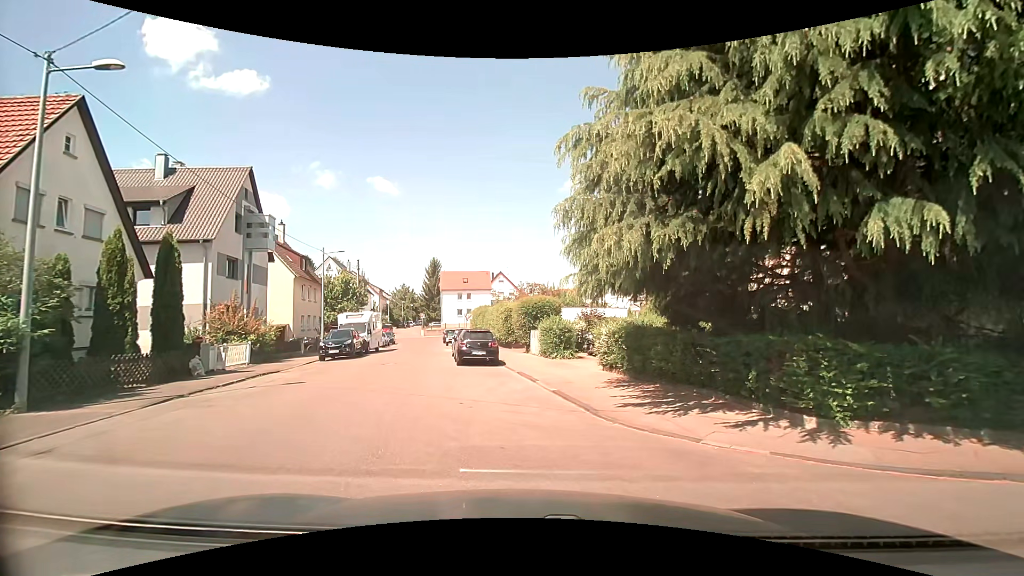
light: Day
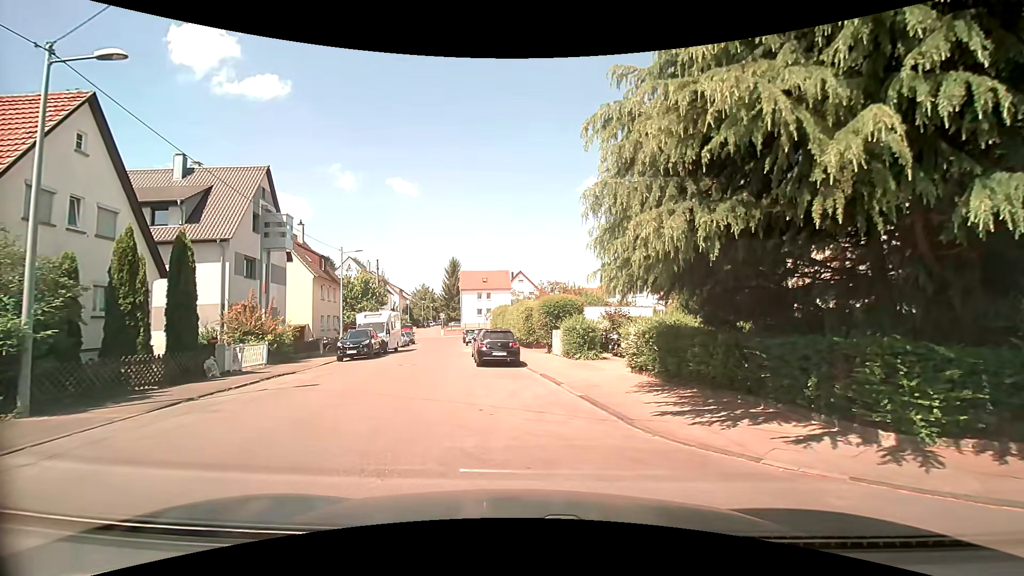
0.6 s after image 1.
(0.0, +0.9) m; -3°
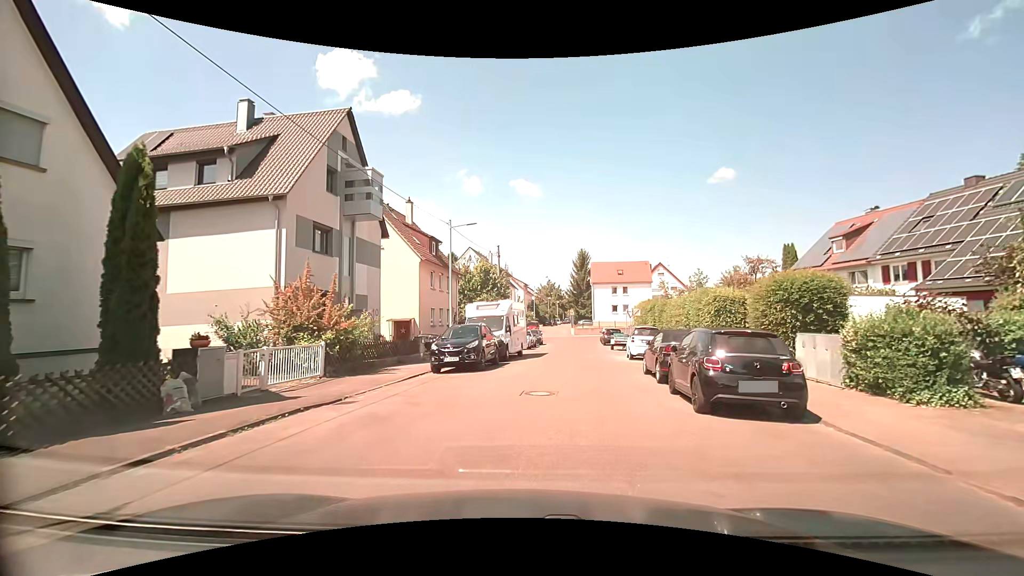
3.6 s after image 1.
(-1.9, +10.8) m; -13°
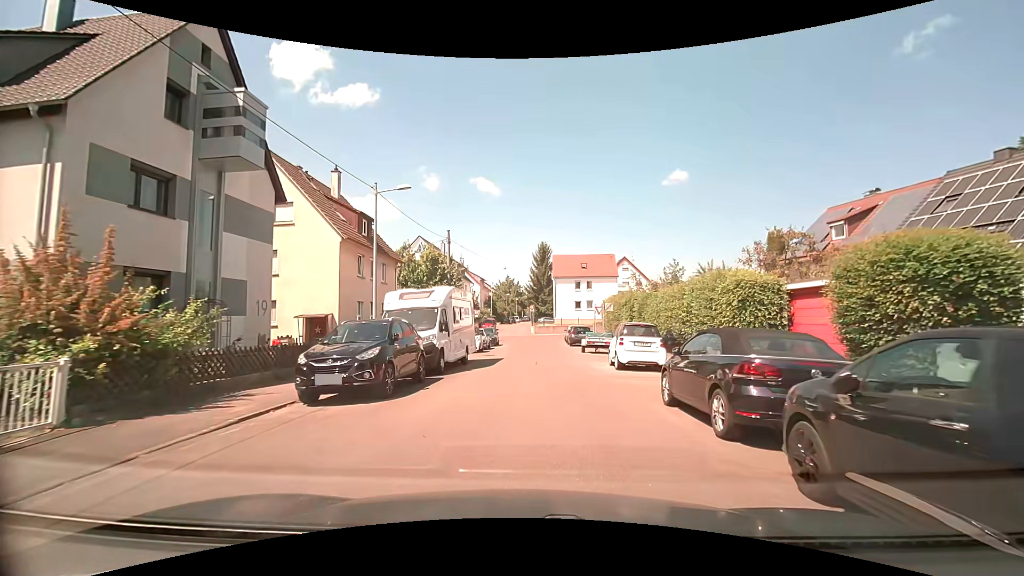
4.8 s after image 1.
(+0.5, +7.1) m; +6°
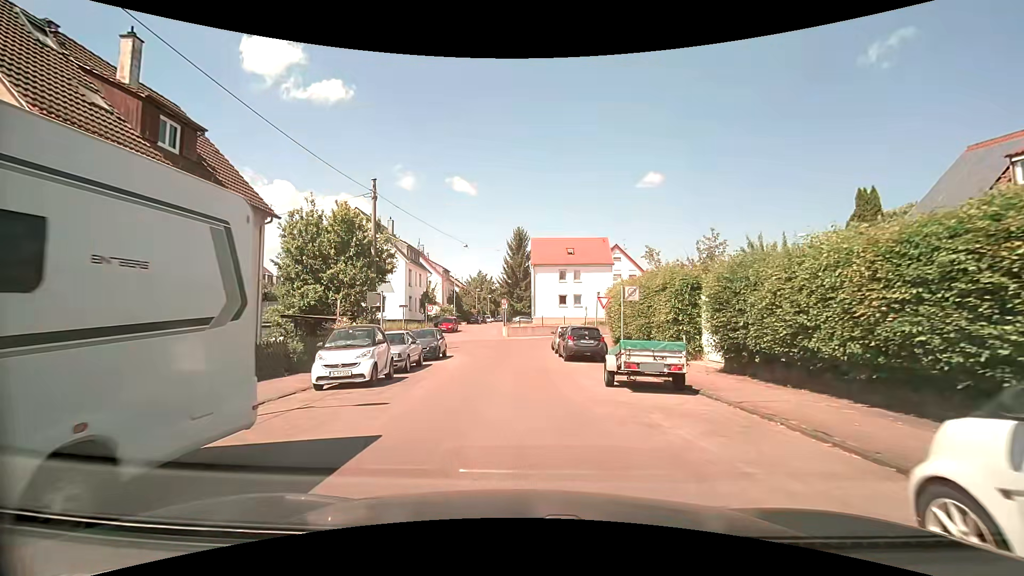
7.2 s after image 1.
(+0.5, +15.5) m; +3°
(0, +10) (0, +20) (-1, +30) (-2, +40) (-12, +40) (-21, +37) (-30, +33) (-39, +29) (-48, +24) (-57, +20) m
